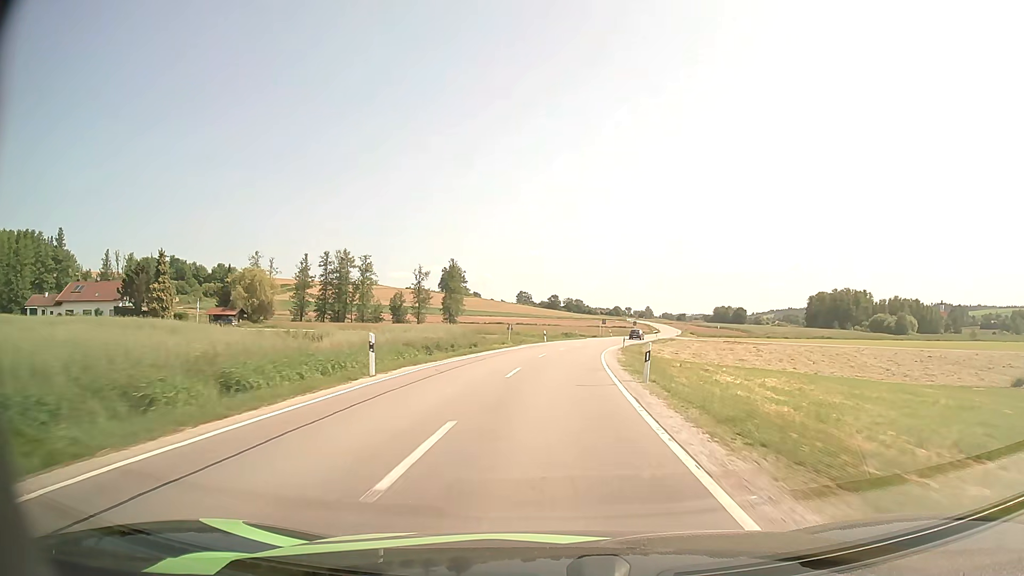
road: secondary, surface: asphalt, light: Day
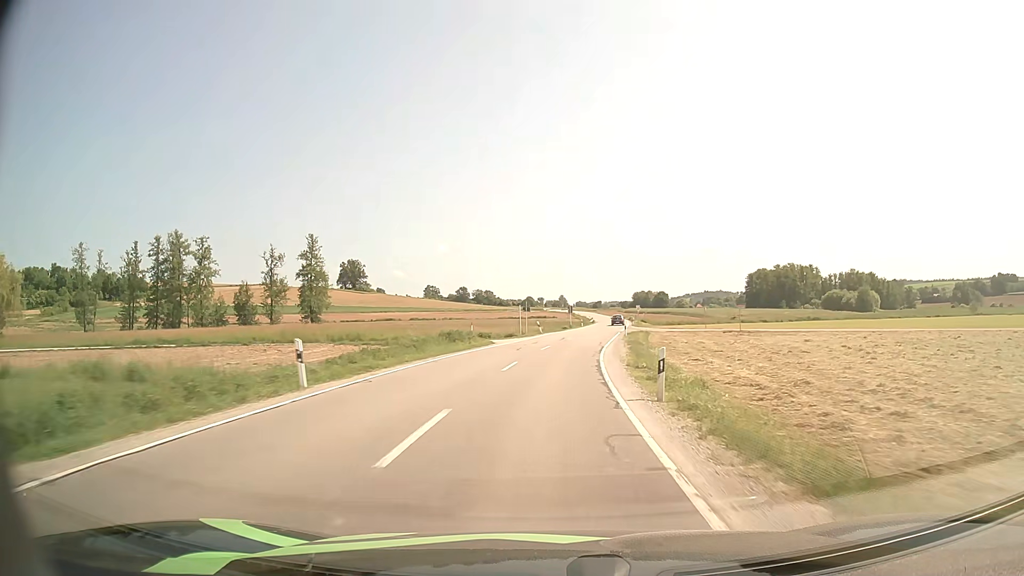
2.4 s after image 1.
(+2.8, +46.4) m; +8°
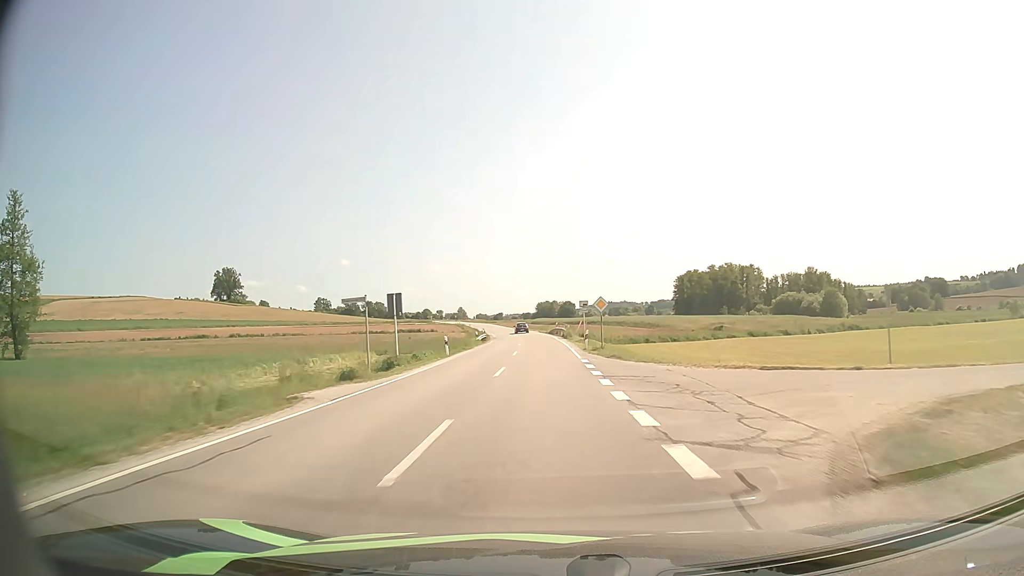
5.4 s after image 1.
(+4.5, +59.8) m; +8°
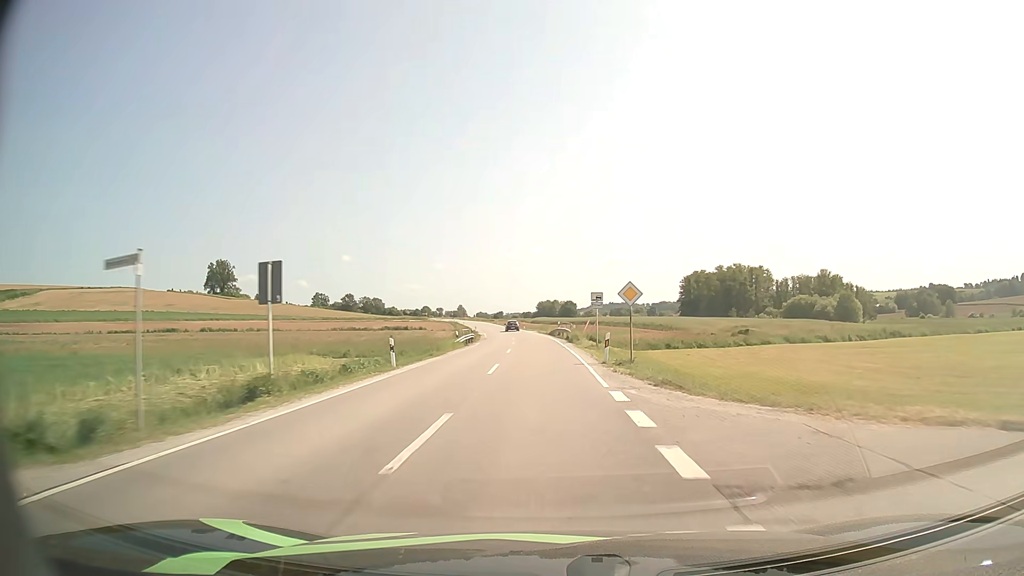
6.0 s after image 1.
(0.0, +12.1) m; 0°
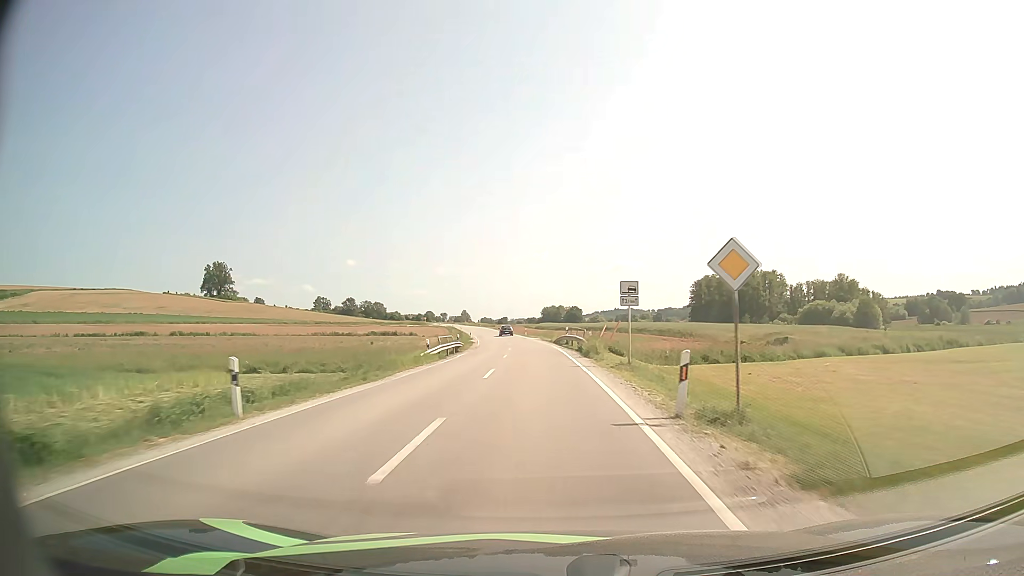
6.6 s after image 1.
(0.0, +12.1) m; 0°
